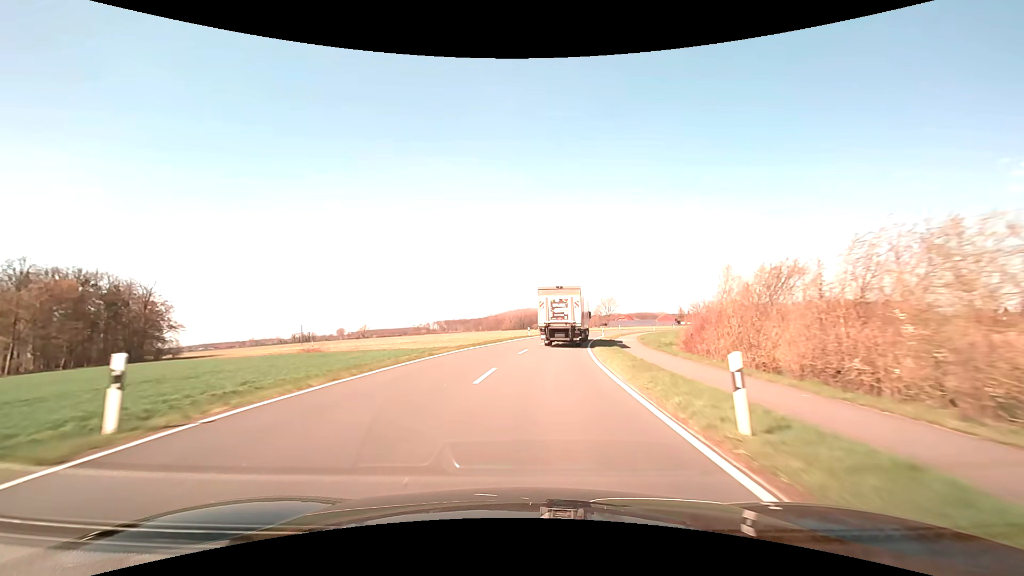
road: secondary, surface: asphalt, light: Day
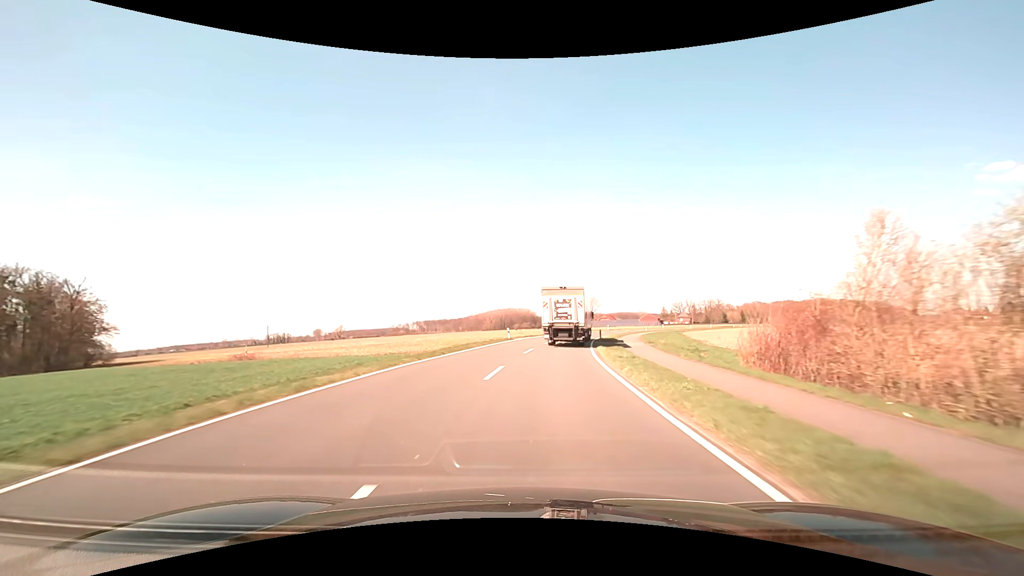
(+0.2, +11.2) m; +2°
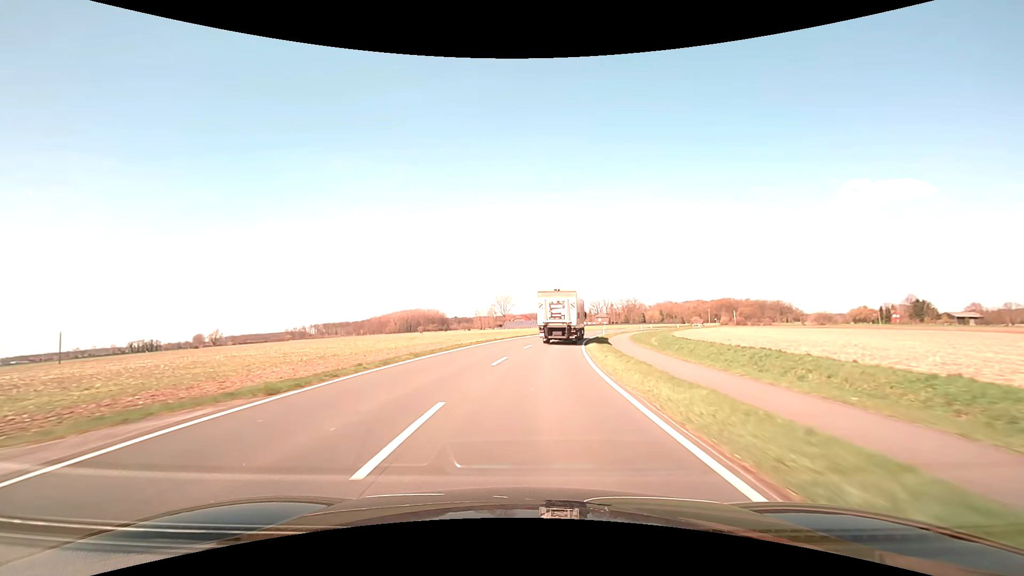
(+4.0, +44.3) m; +10°
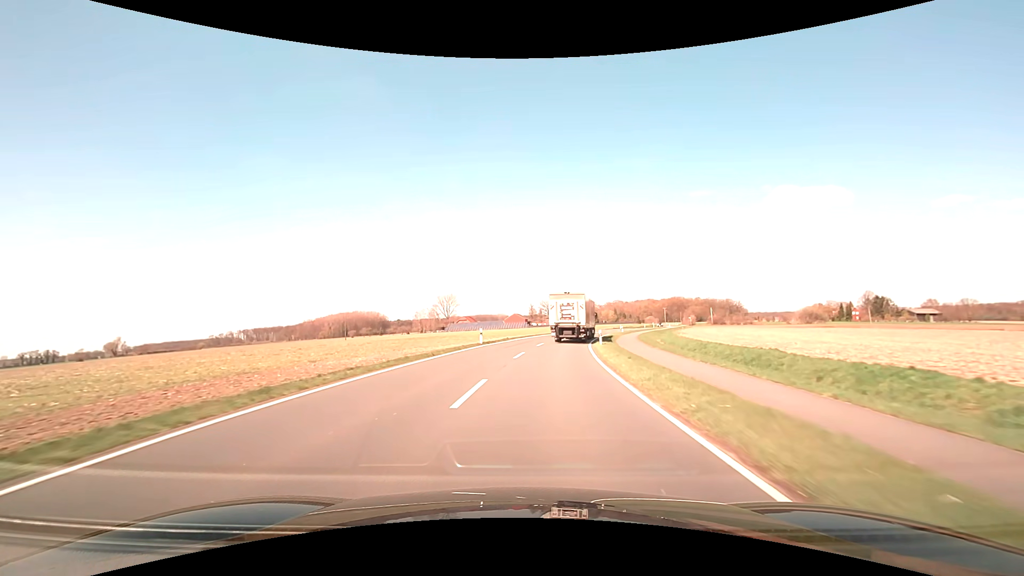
(+1.7, +33.0) m; +6°
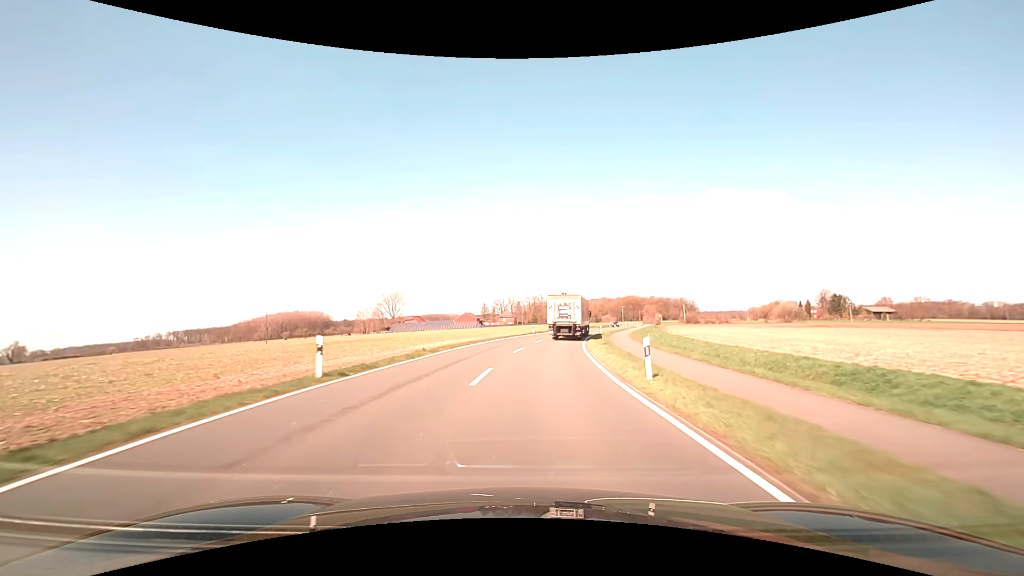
(+0.9, +21.8) m; +5°
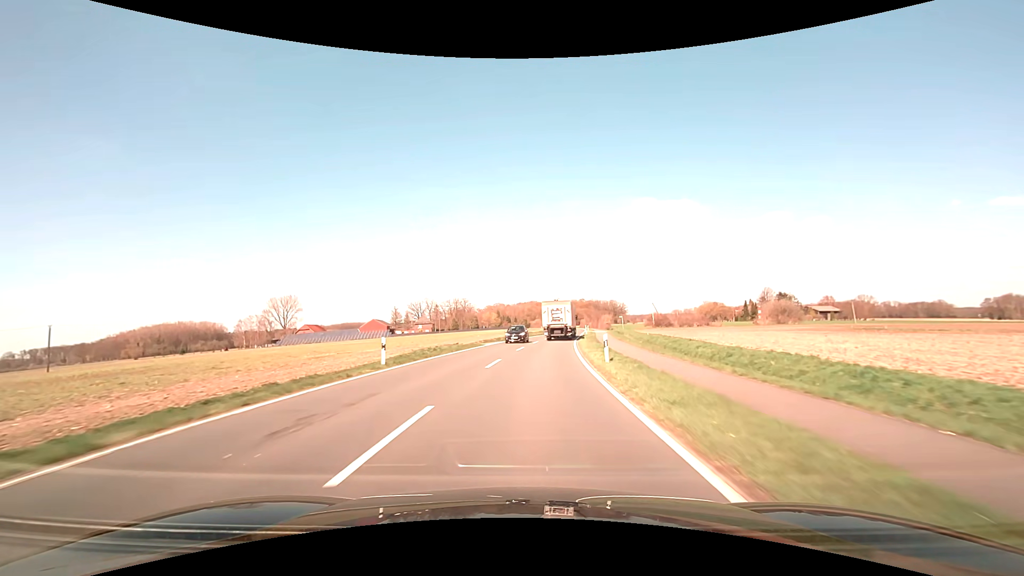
(+3.5, +43.0) m; +8°
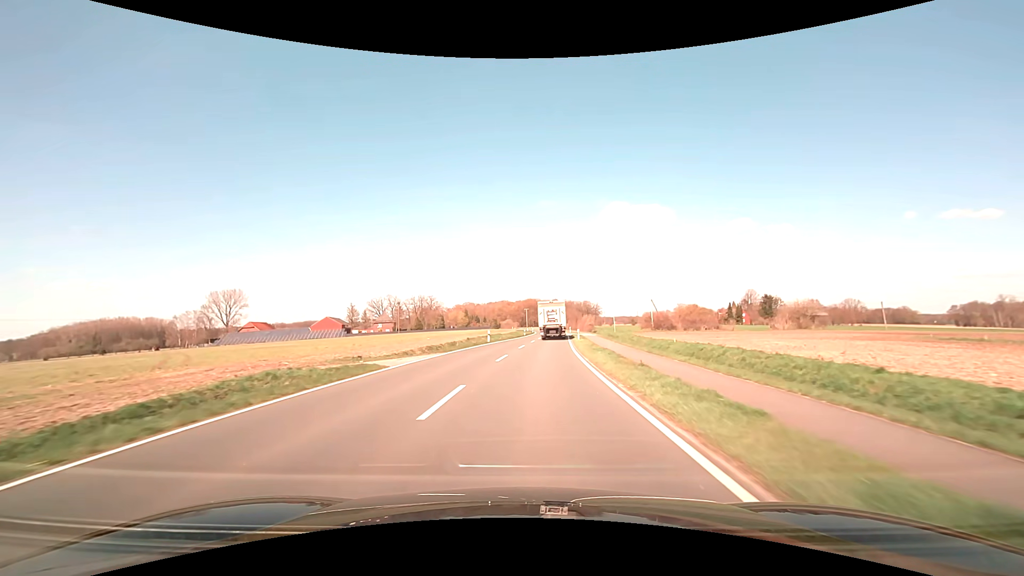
(+0.6, +21.6) m; +3°
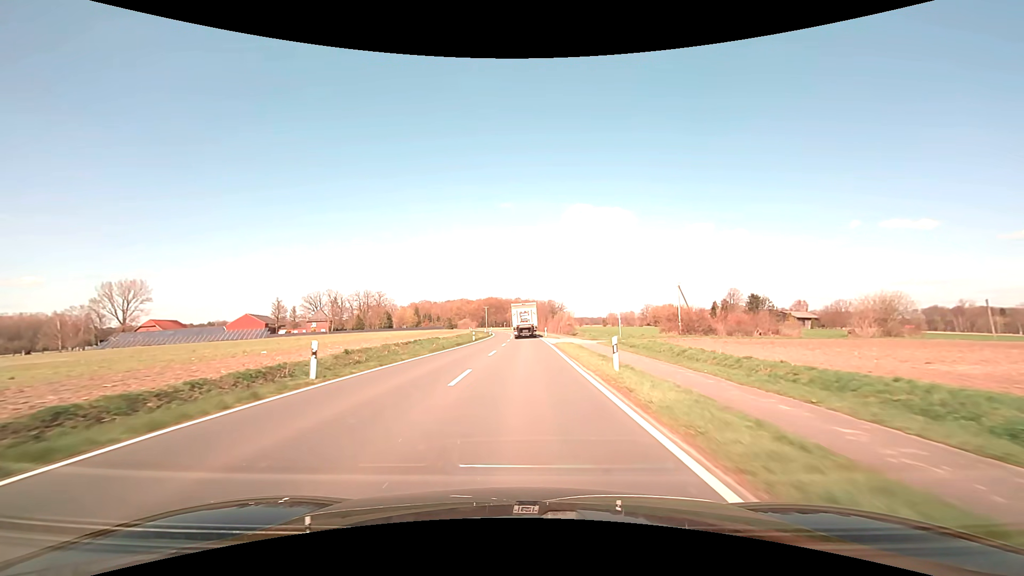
(+1.4, +32.7) m; +5°
(0, +10) (0, +20) (0, +30) (0, +40) (0, +50) (0, +60) (0, +70) (0, +80) (-1, +90) (-1, +100) m
